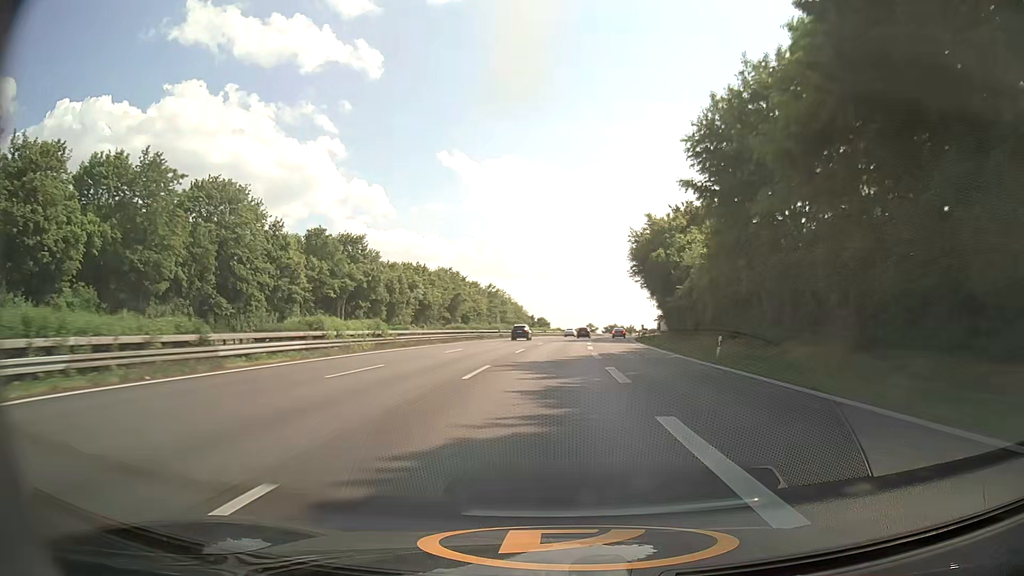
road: motorway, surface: asphalt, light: Day
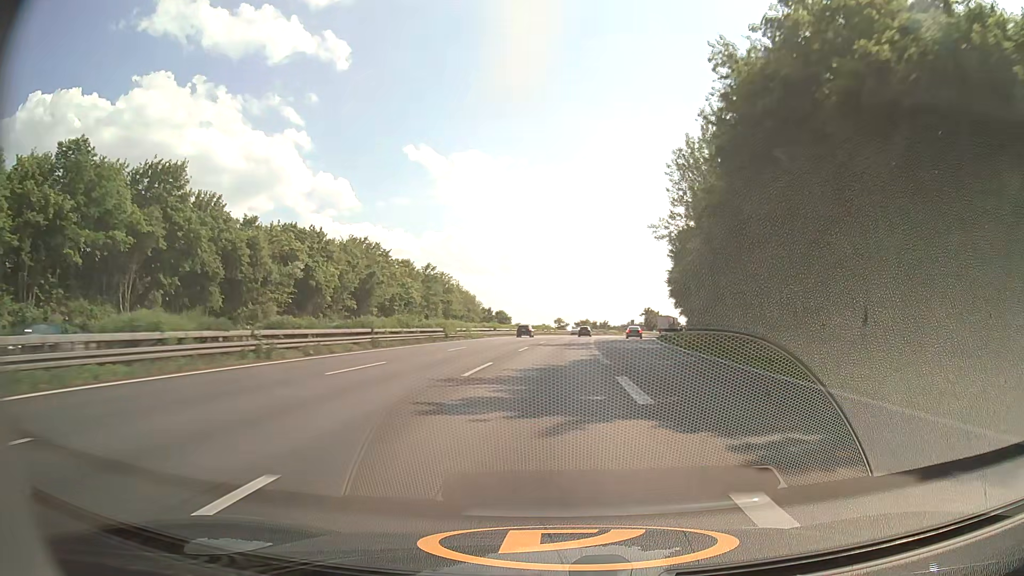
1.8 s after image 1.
(+1.3, +52.7) m; +3°
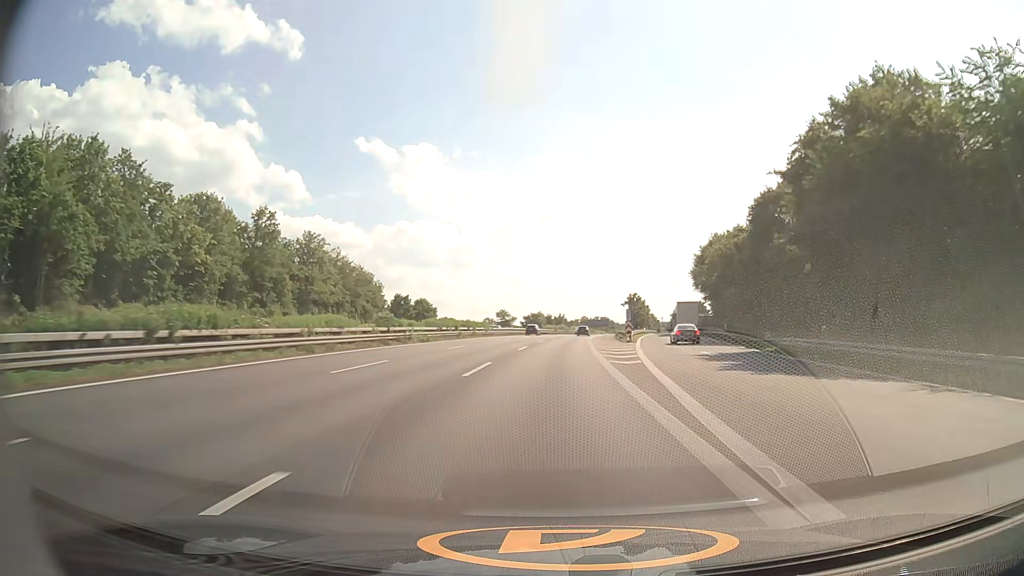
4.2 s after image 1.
(+2.6, +70.4) m; +4°
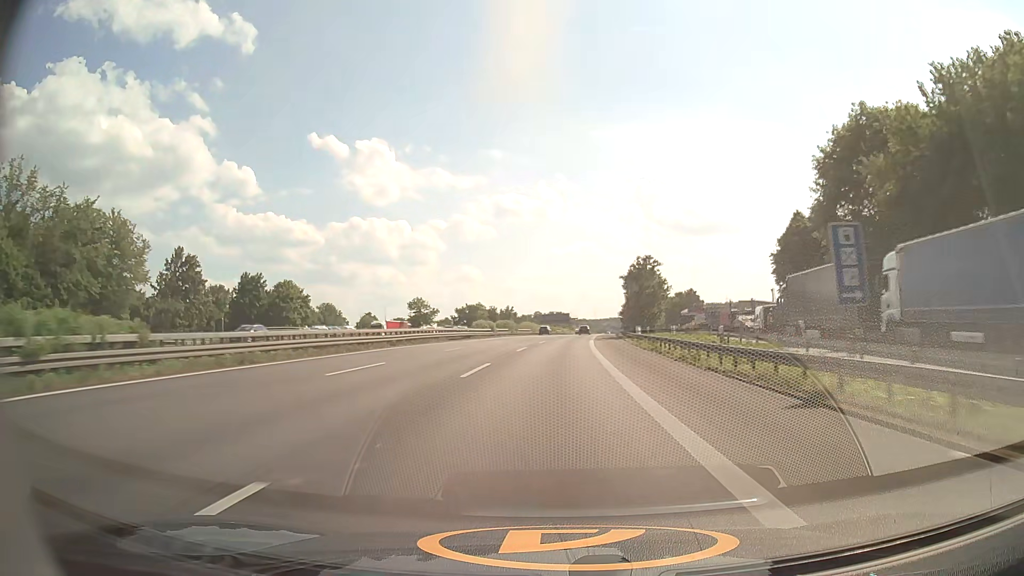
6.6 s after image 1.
(+2.3, +70.8) m; +4°
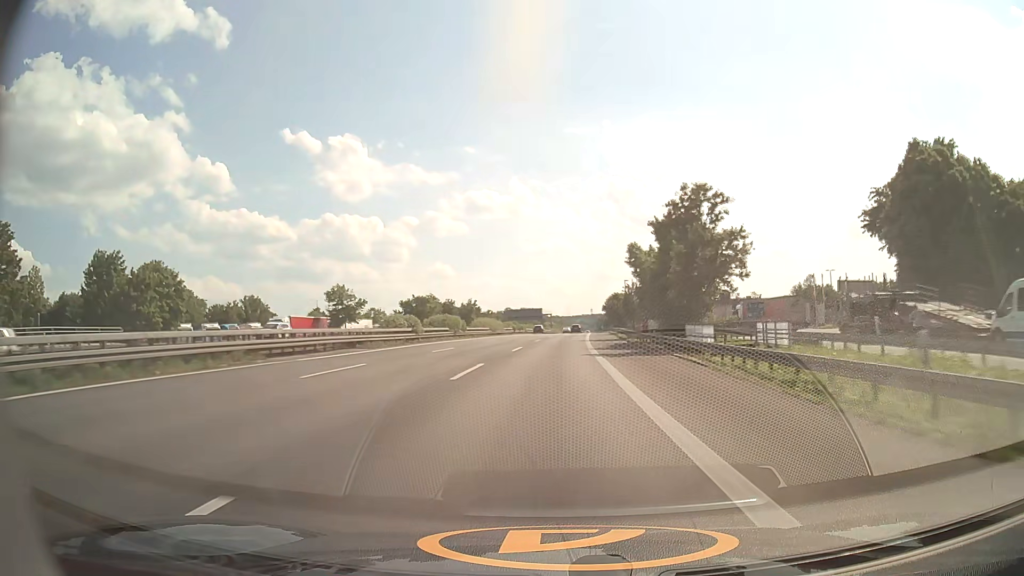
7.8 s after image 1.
(+0.7, +35.7) m; +2°
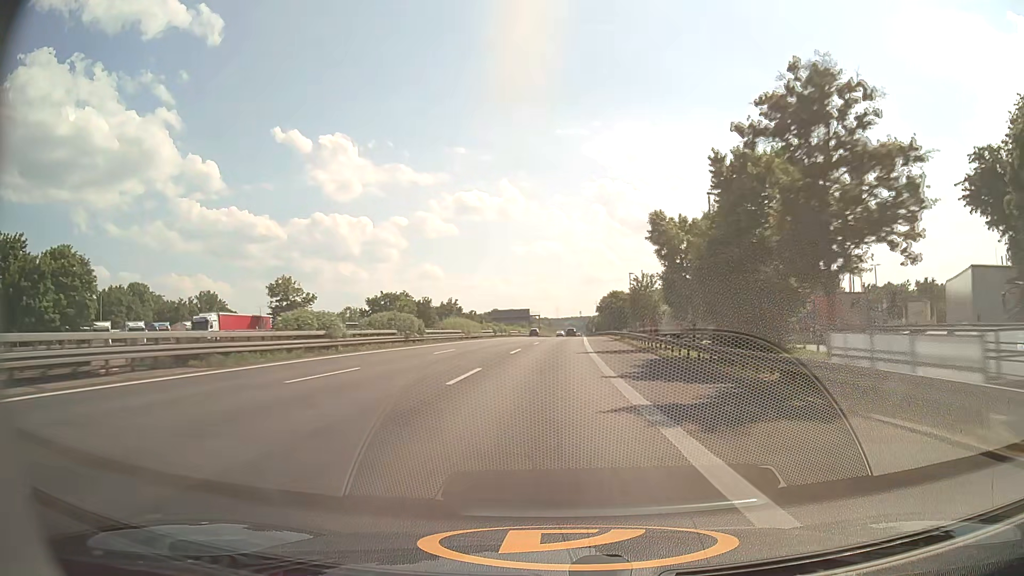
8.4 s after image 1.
(+0.2, +18.0) m; +1°
(0, +10) (0, +20) (0, +30) (+1, +40) (+1, +50) (+1, +60) (+2, +70) (+2, +80) (+2, +90) (+3, +100) m
